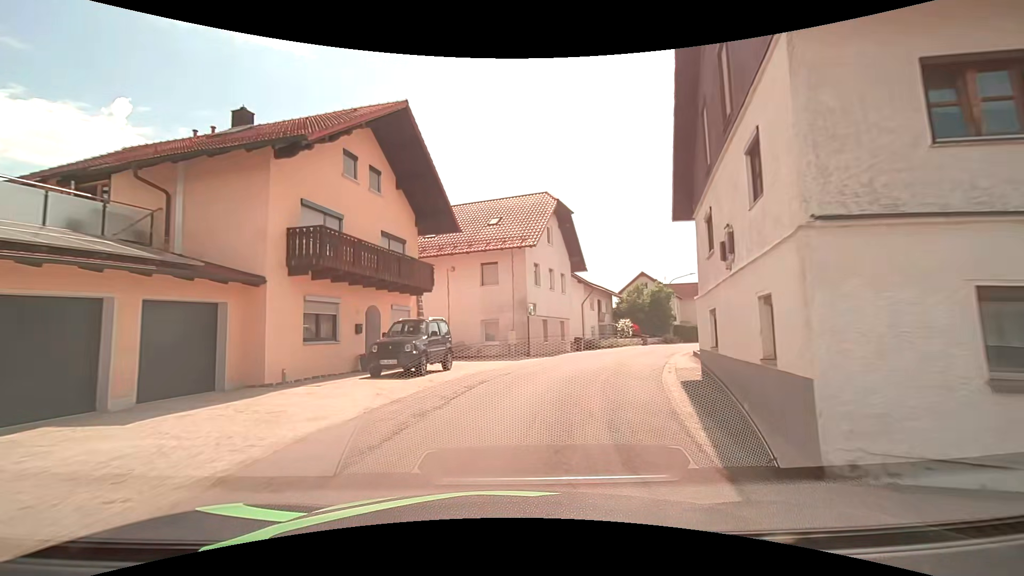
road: tertiary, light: Day
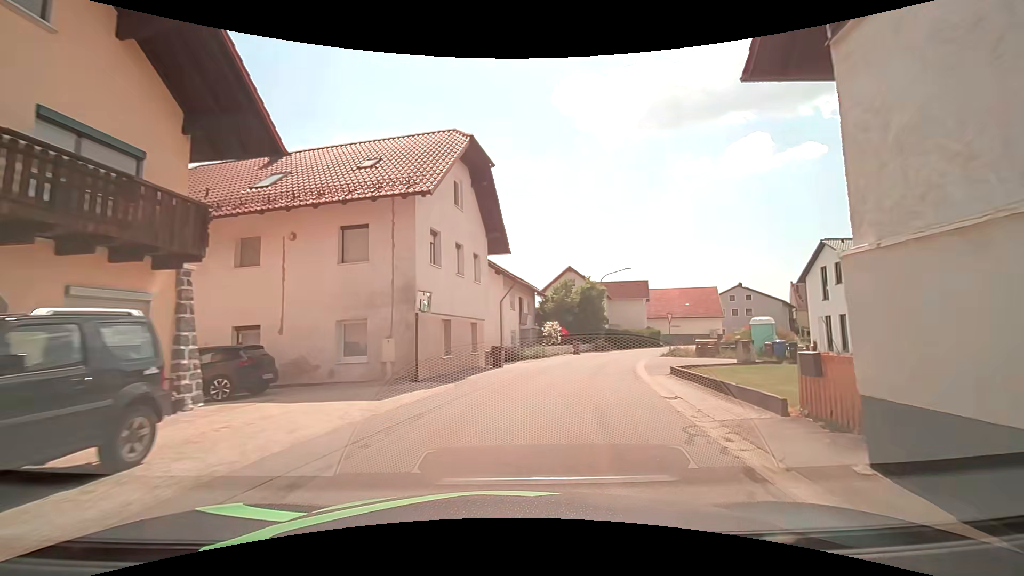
(+0.6, +10.3) m; +8°
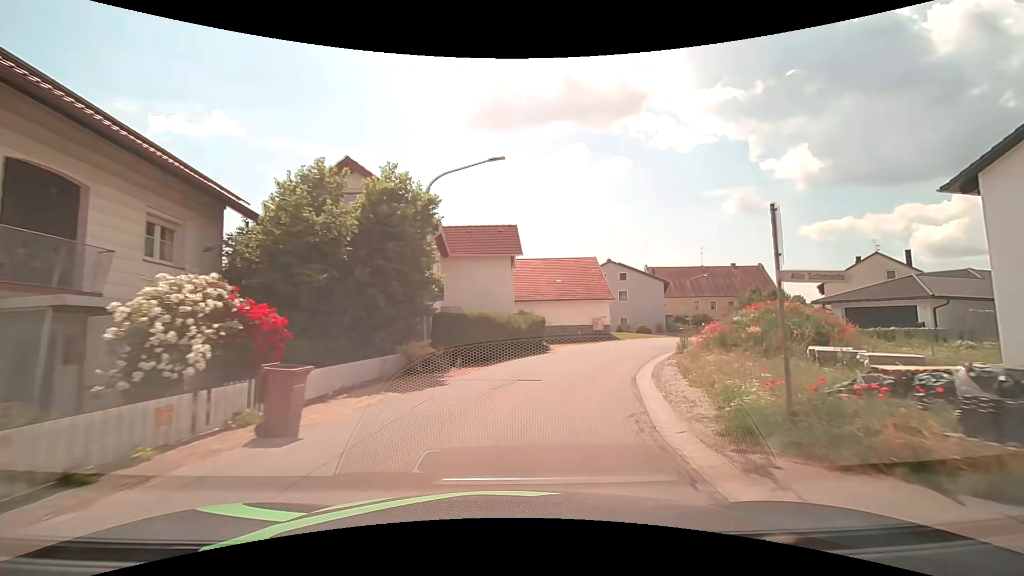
(+6.0, +28.3) m; +21°
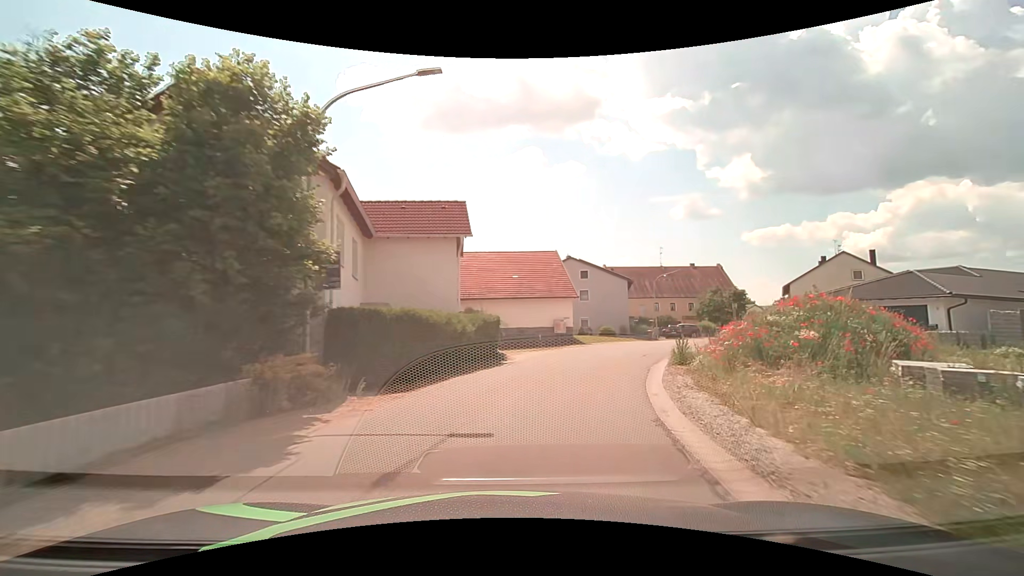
(+0.3, +6.2) m; +5°
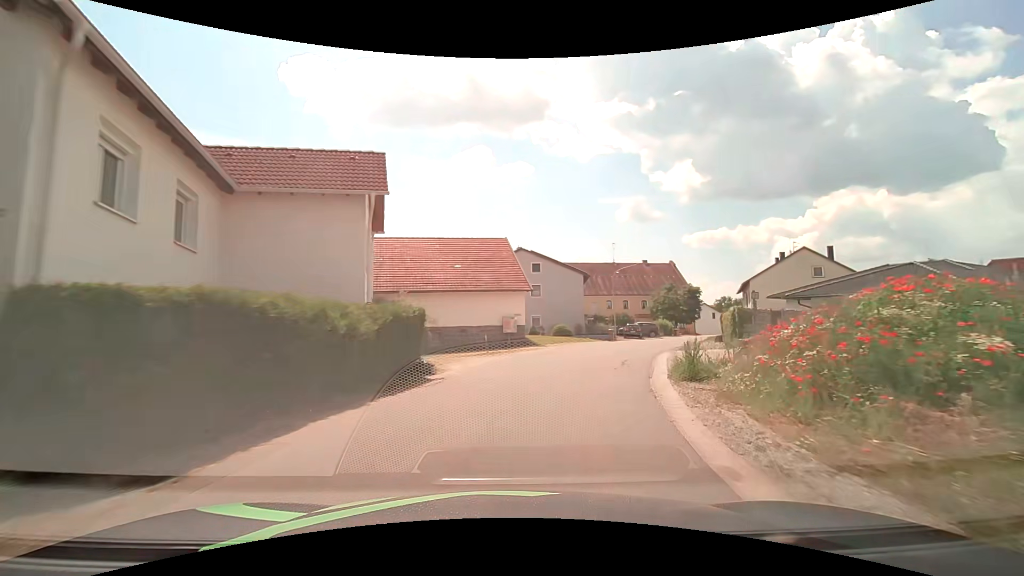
(+0.3, +6.2) m; +6°
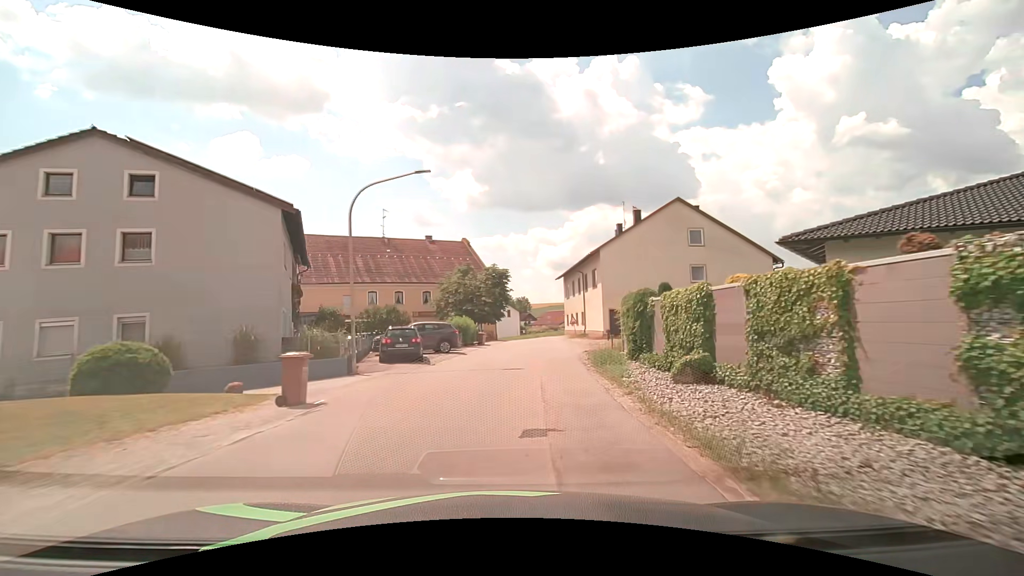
(+7.3, +29.6) m; +25°
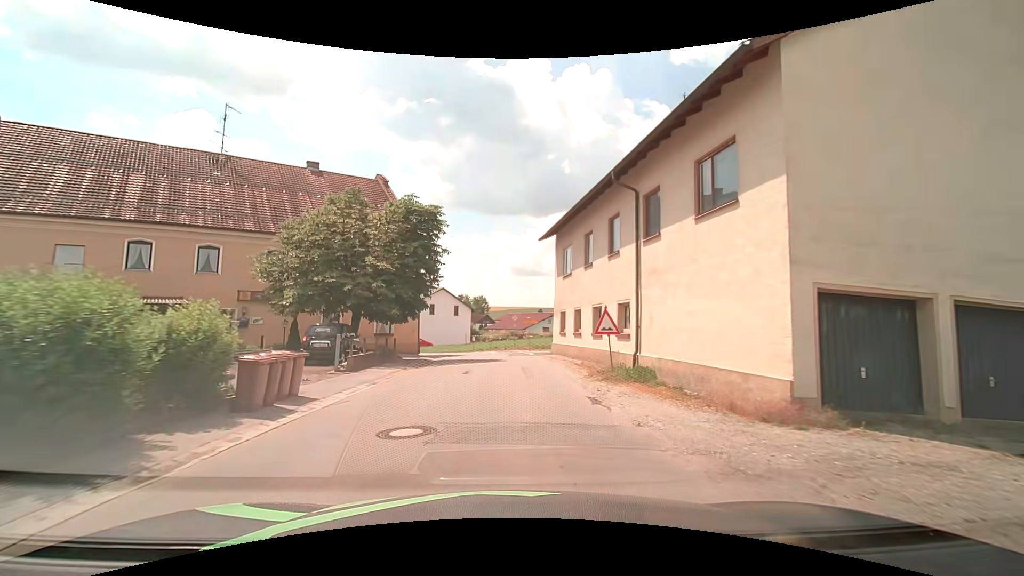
(+1.5, +28.3) m; +5°
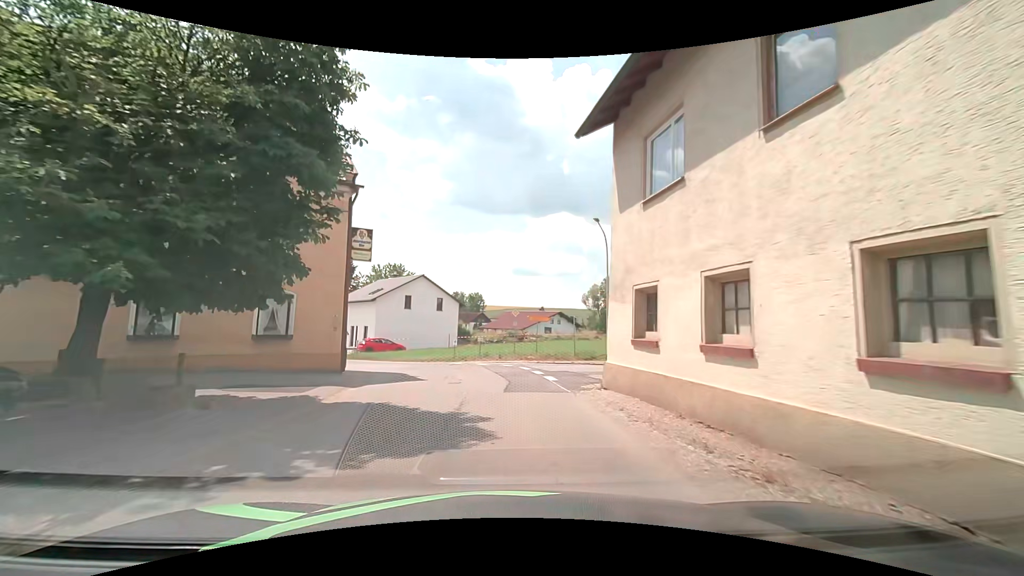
(+0.1, +14.6) m; +1°
(0, +10) (-2, +20) (-5, +29) (-12, +37) (-19, +44) (-27, +50) (-34, +57) (-41, +64) (-48, +71) (-56, +78) m
